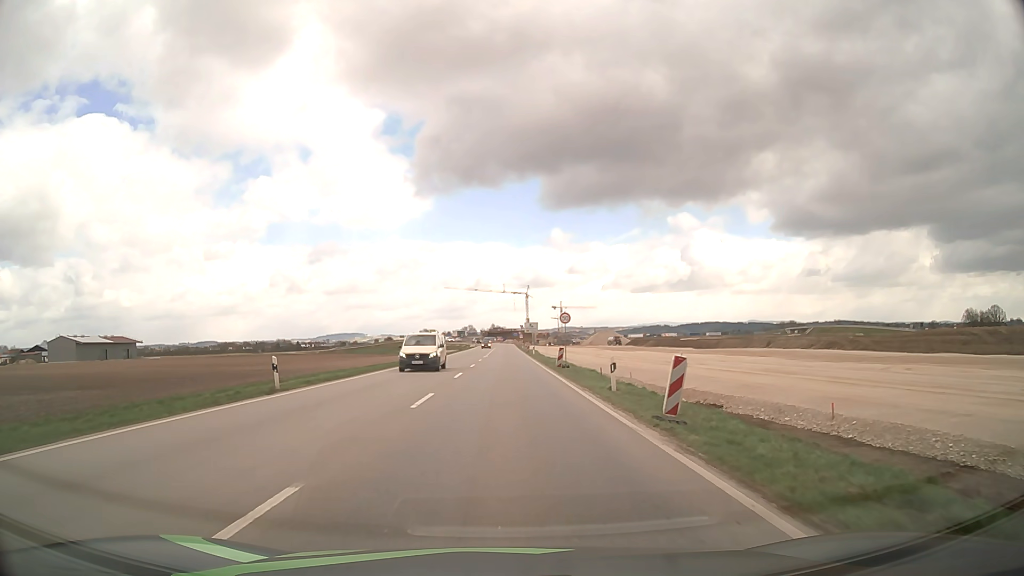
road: unclassified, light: Day
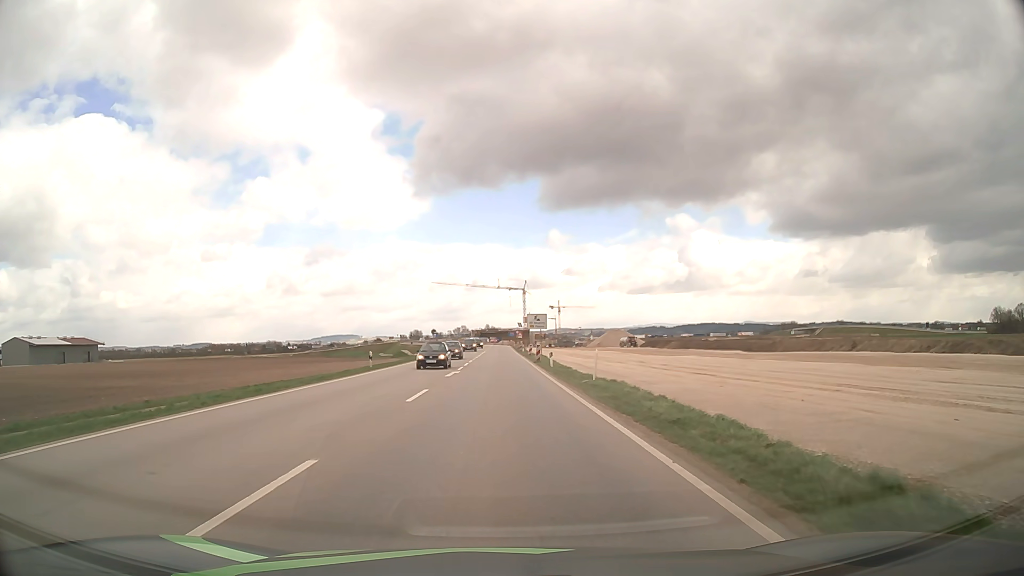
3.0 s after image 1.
(+0.1, +34.5) m; 0°
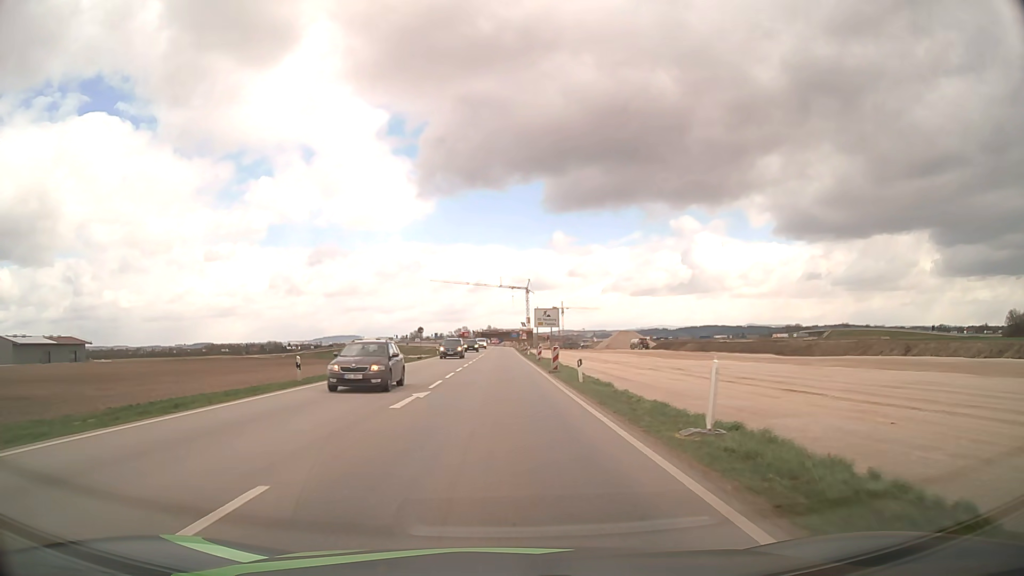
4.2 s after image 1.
(0.0, +13.6) m; 0°
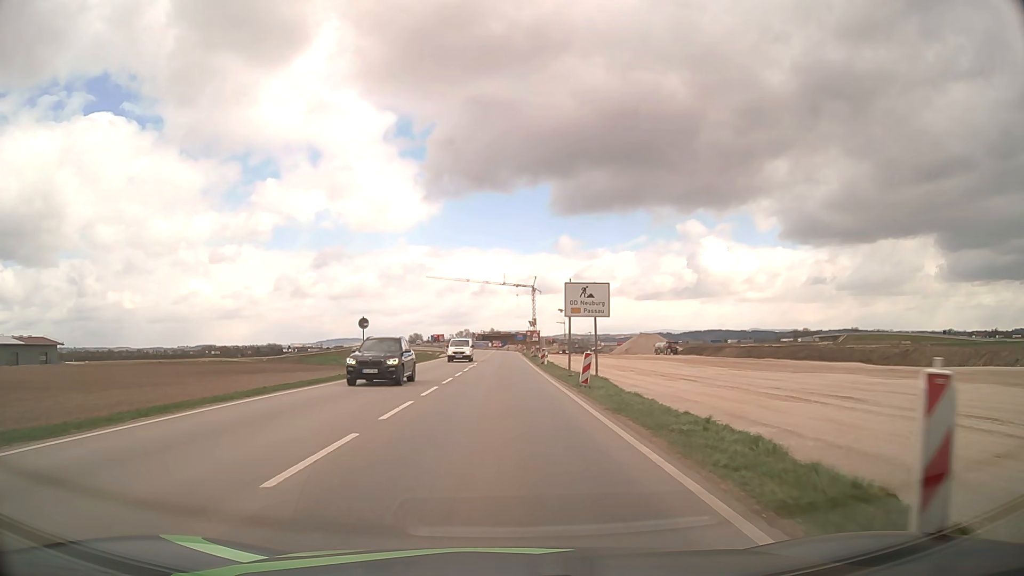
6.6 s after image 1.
(-0.1, +26.7) m; 0°
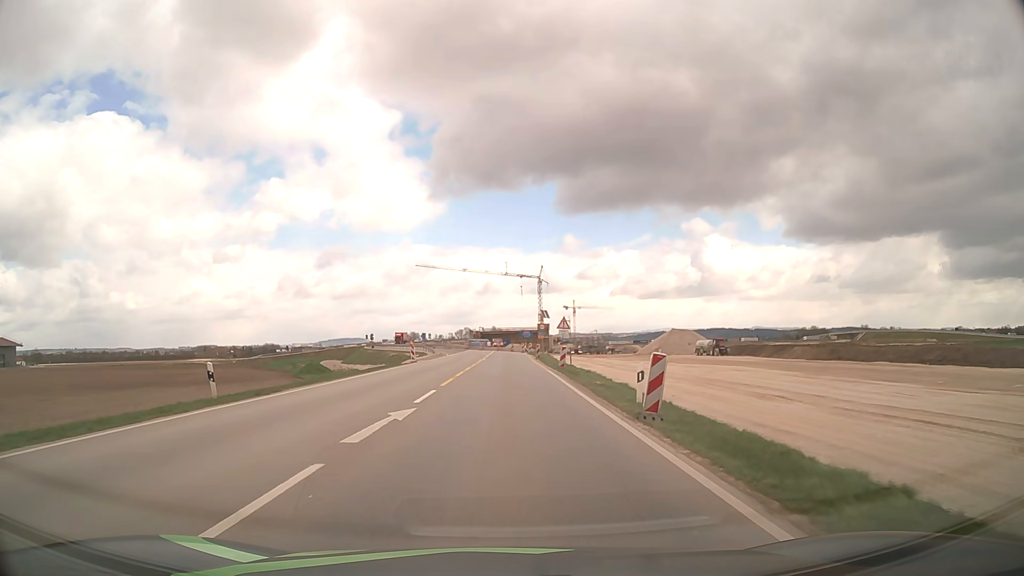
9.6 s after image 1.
(-0.1, +32.9) m; 0°
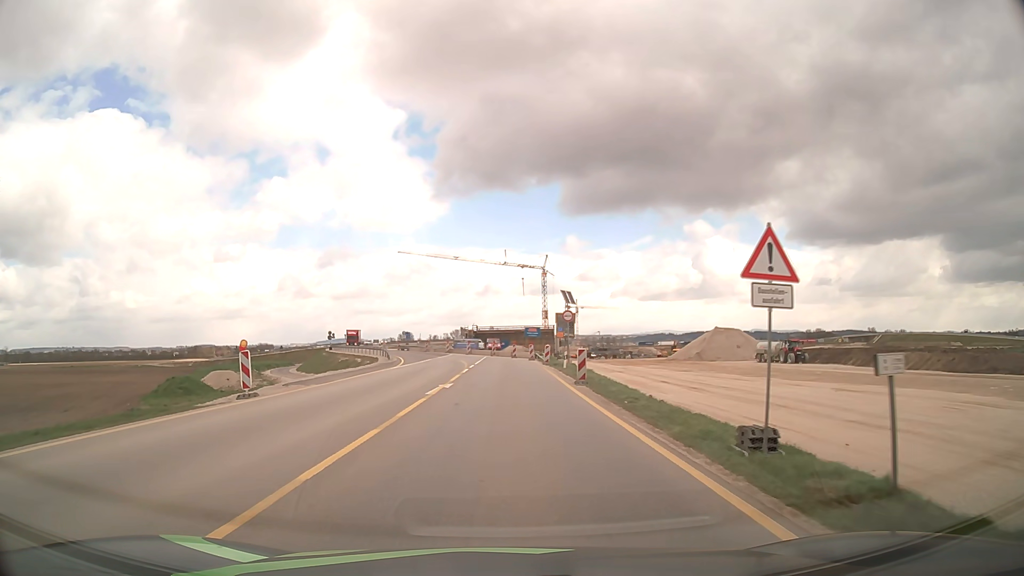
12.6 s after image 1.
(-0.1, +32.7) m; 0°
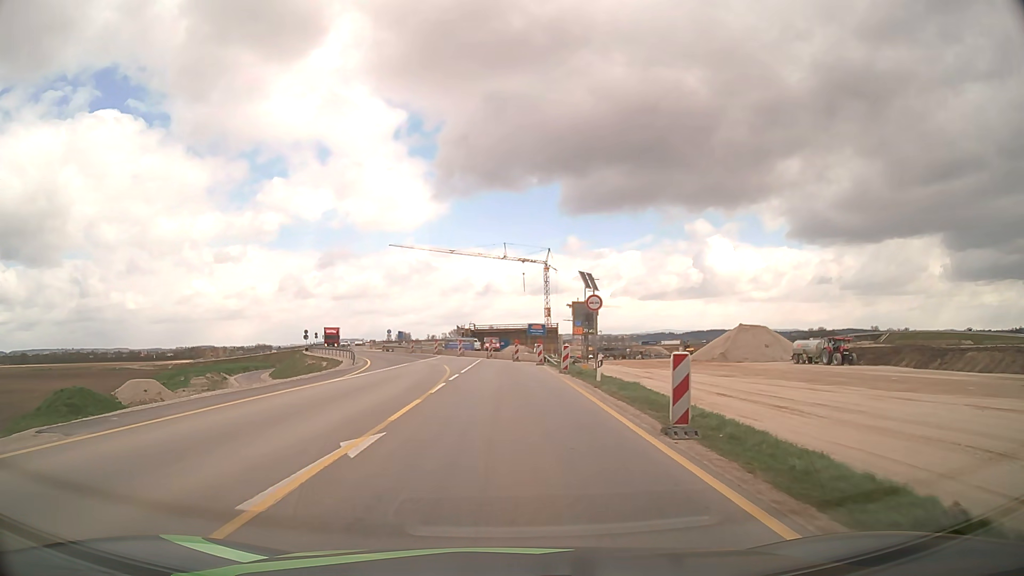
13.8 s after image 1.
(0.0, +13.0) m; 0°
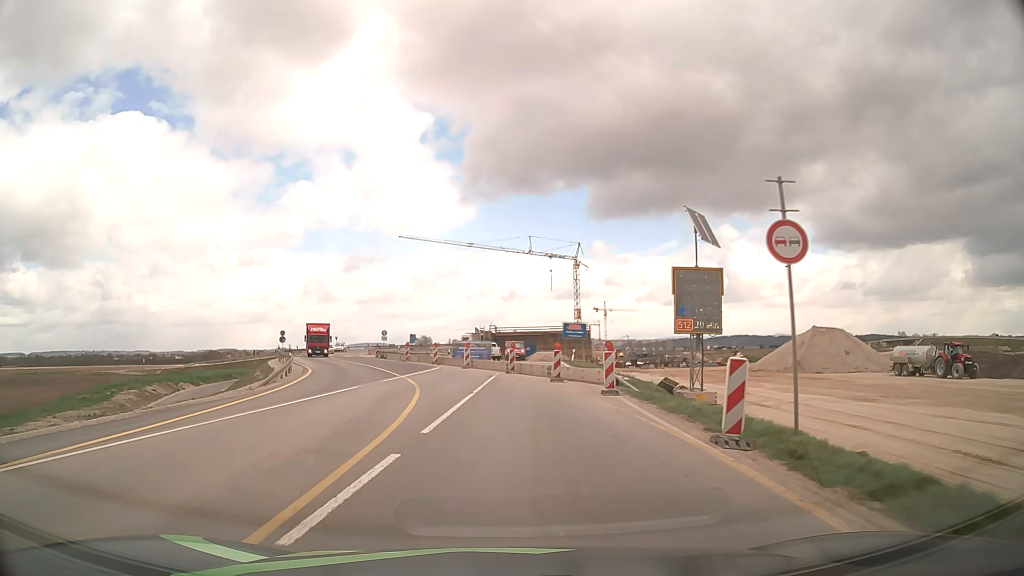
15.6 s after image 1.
(-0.3, +19.3) m; -2°
(0, +10) (-1, +20) (-3, +30) (-5, +39) (-9, +49) (-12, +58) (-15, +68) (-18, +77) (-21, +87) (-22, +97) m
